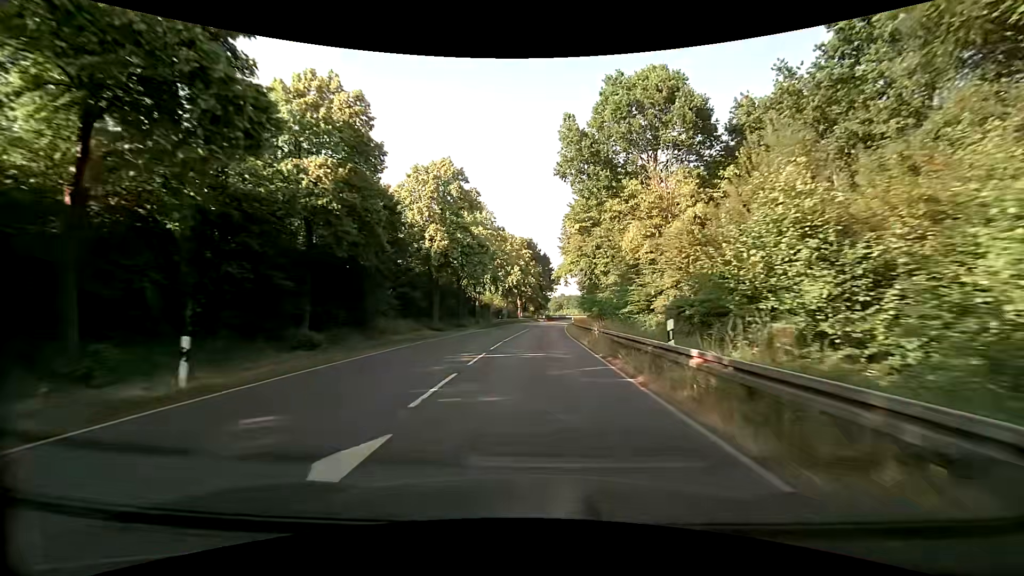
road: primary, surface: asphalt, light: Day
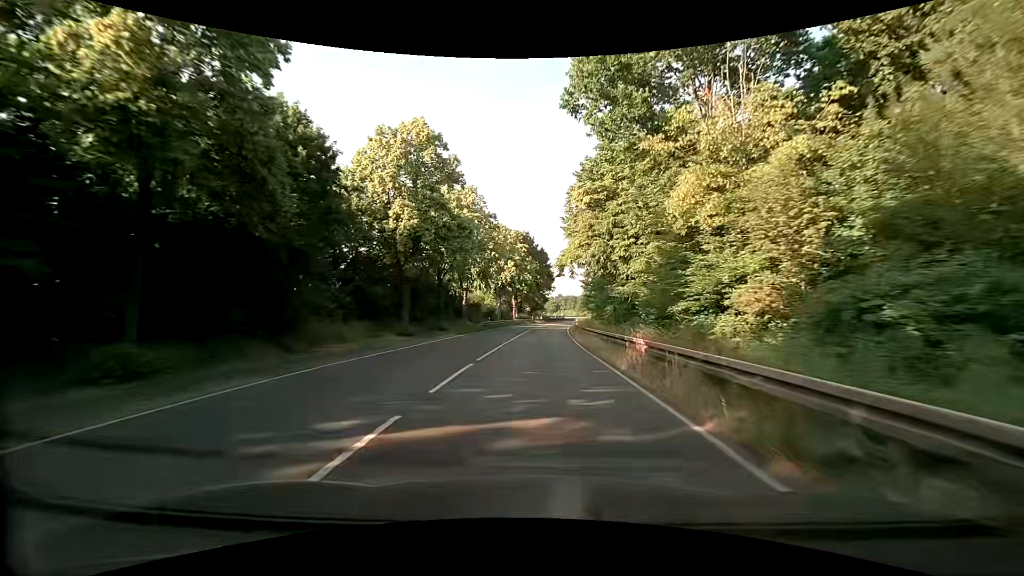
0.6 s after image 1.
(0.0, +10.7) m; 0°
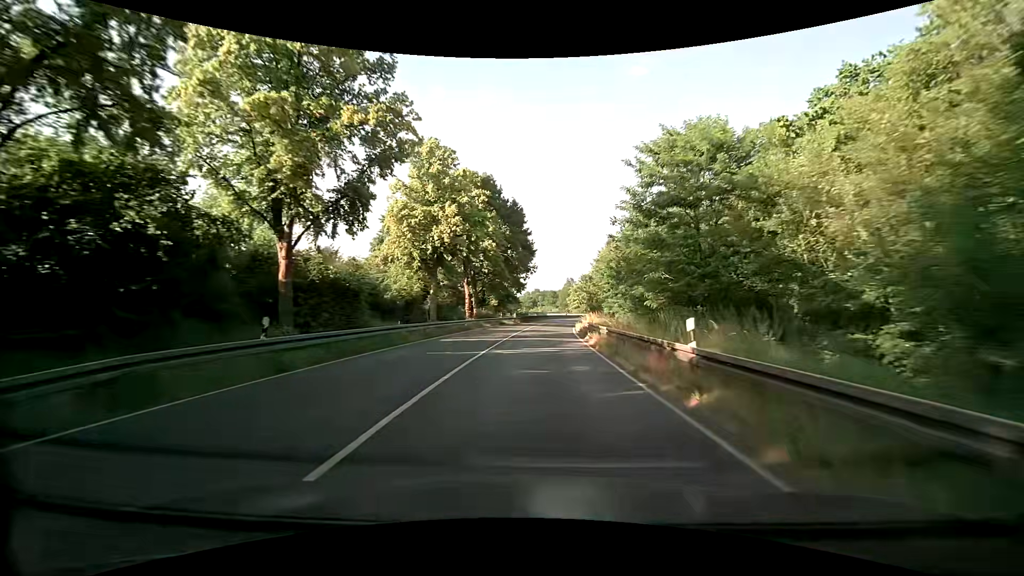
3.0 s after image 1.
(+0.6, +43.0) m; +2°
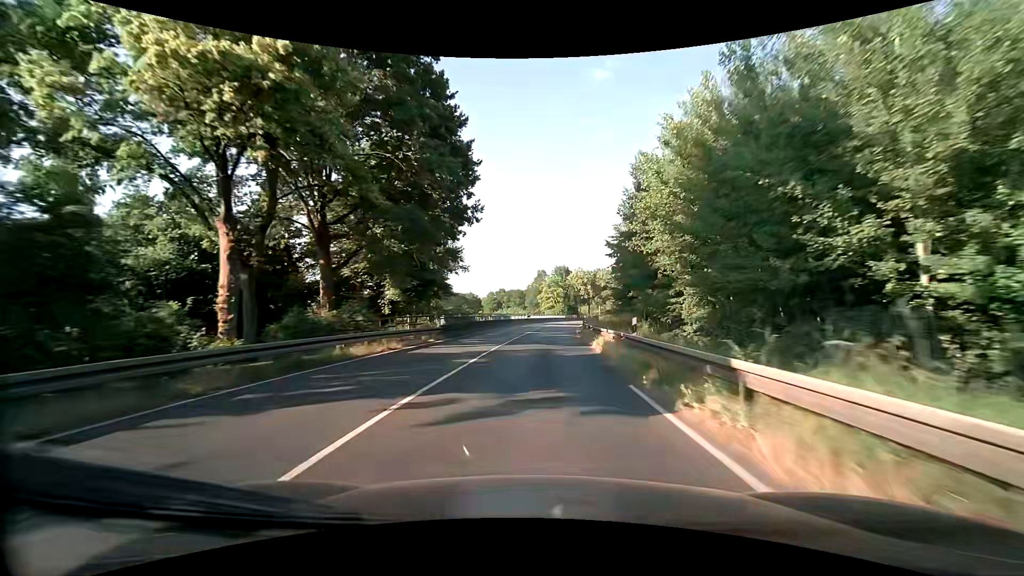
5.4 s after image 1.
(+1.7, +42.9) m; +4°
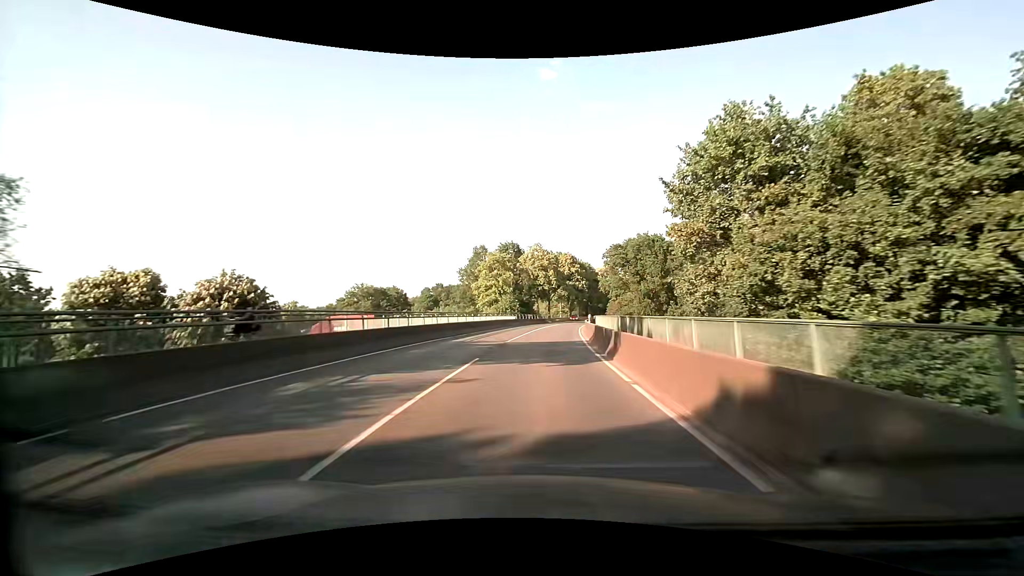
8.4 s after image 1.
(+2.3, +53.6) m; +5°
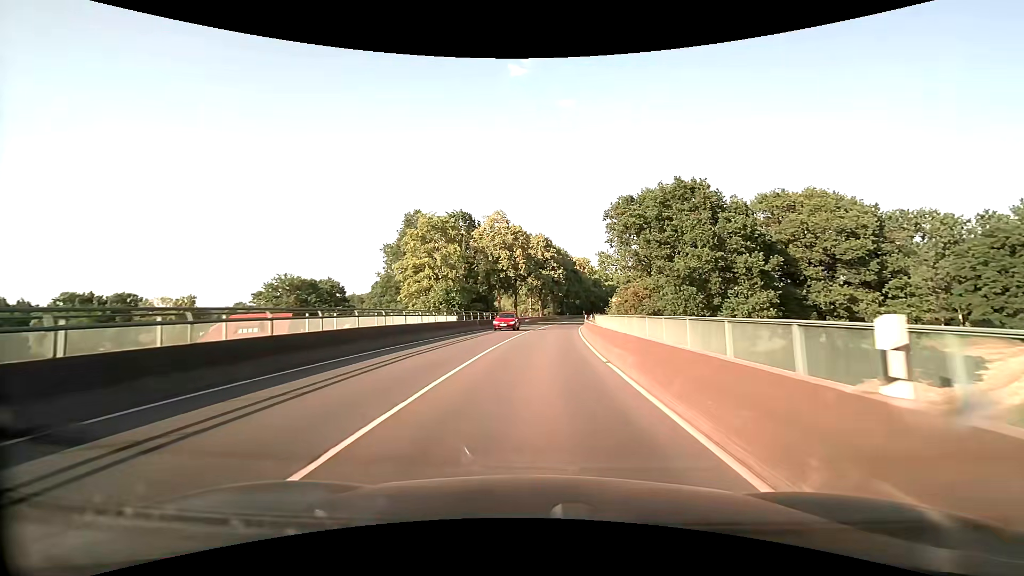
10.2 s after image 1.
(+1.1, +32.2) m; +4°
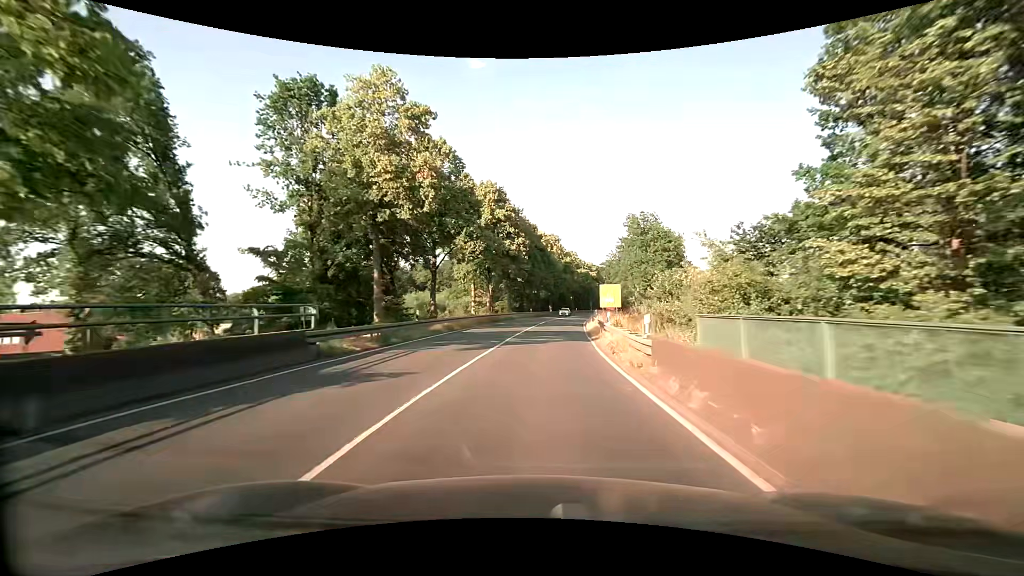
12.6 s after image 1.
(+1.8, +43.1) m; +4°
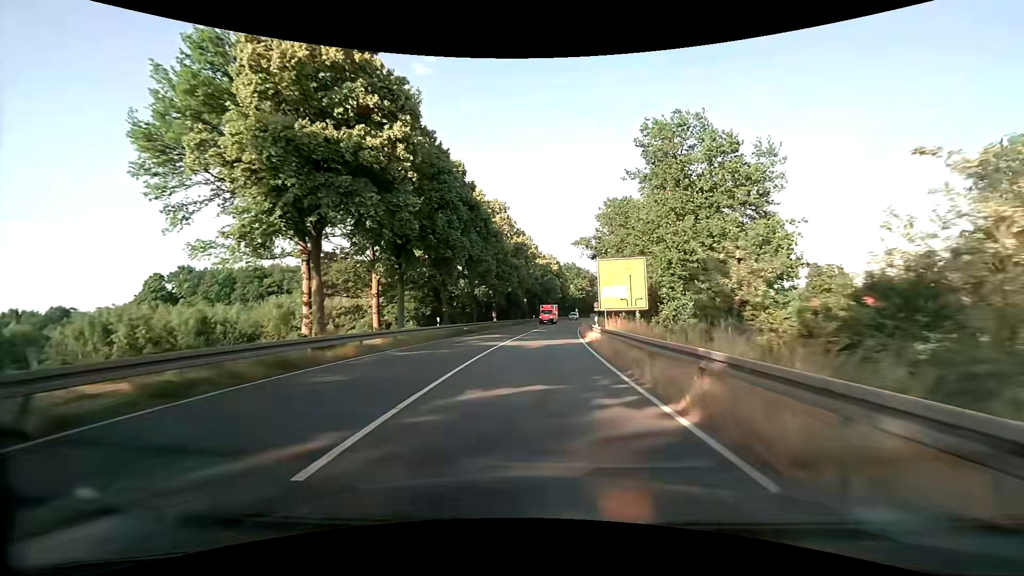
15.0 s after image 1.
(+2.5, +43.2) m; +6°
